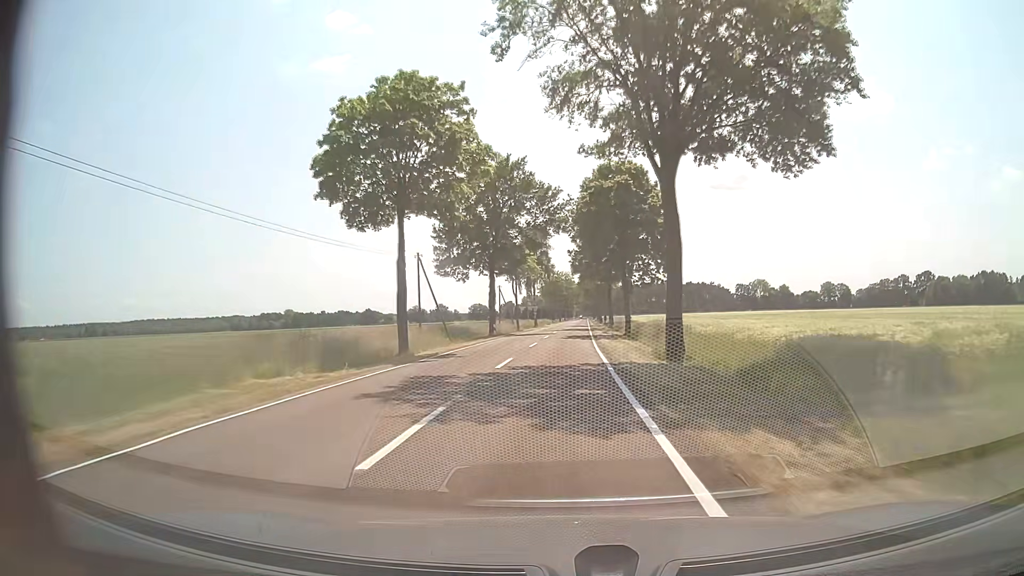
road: tertiary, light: Day
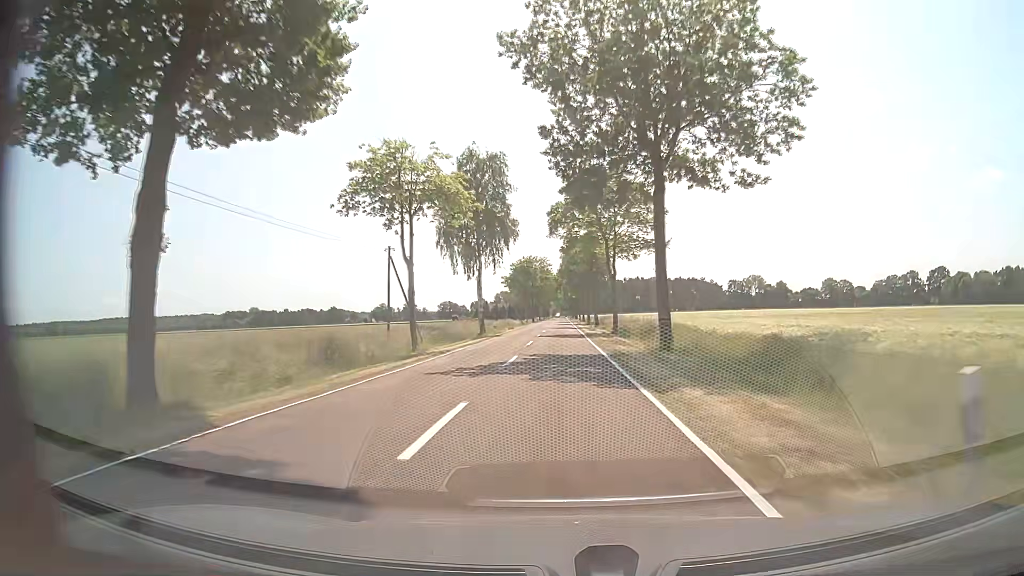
(+0.9, +46.5) m; +2°
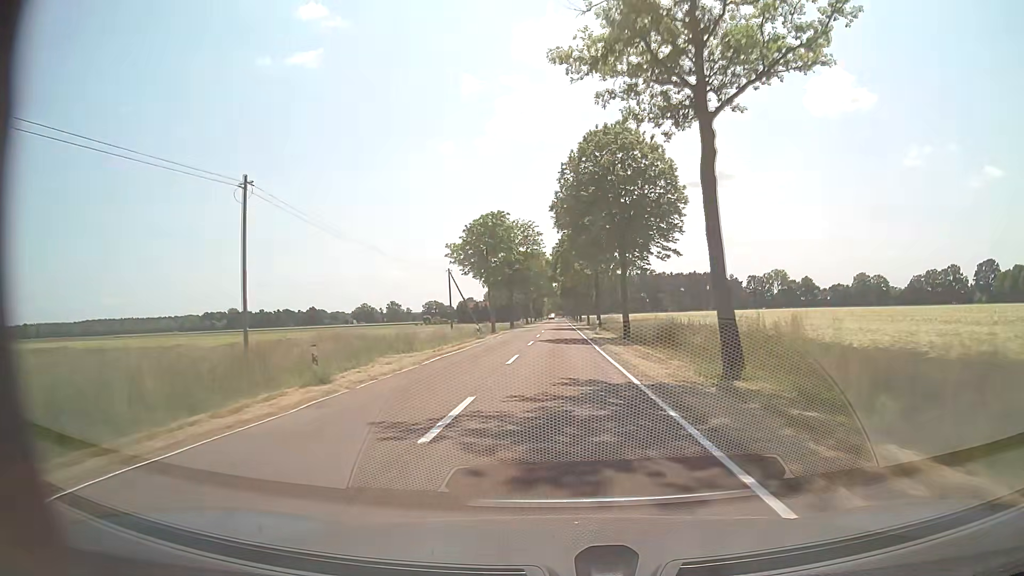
(+0.6, +58.2) m; +1°
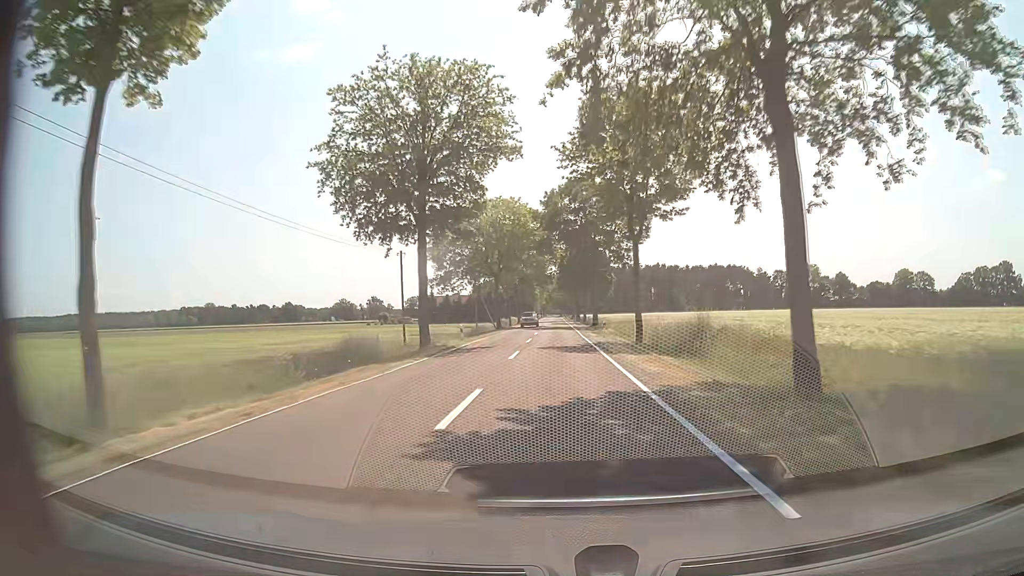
(-0.1, +58.4) m; 0°
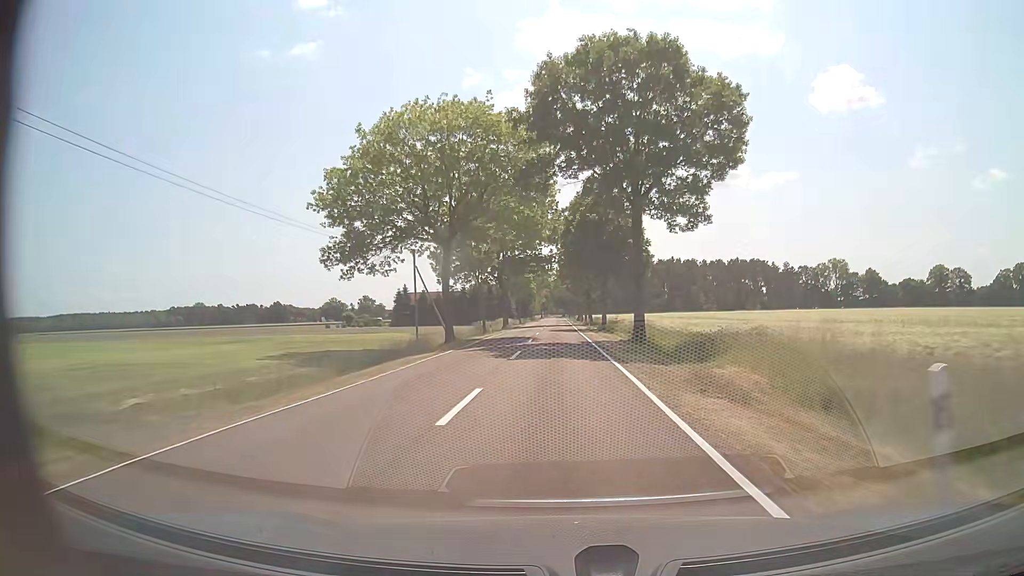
(+0.1, +35.0) m; 0°
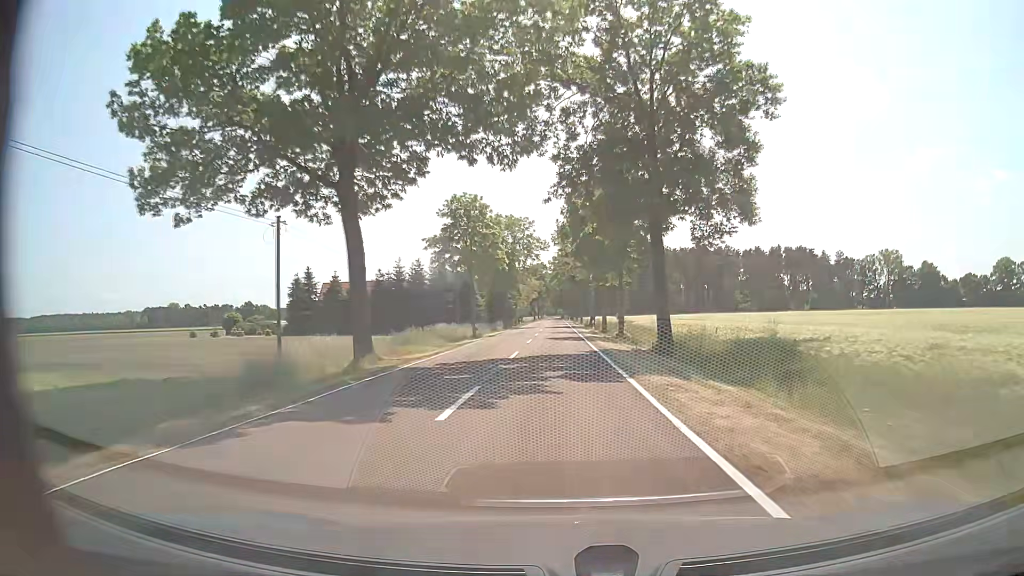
(0.0, +58.4) m; 0°
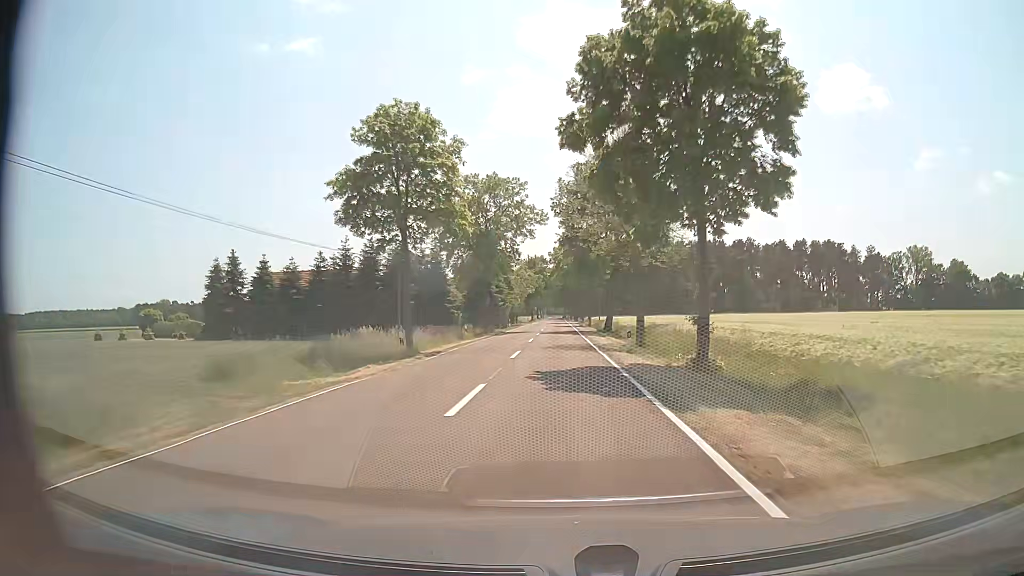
(+0.1, +23.3) m; 0°
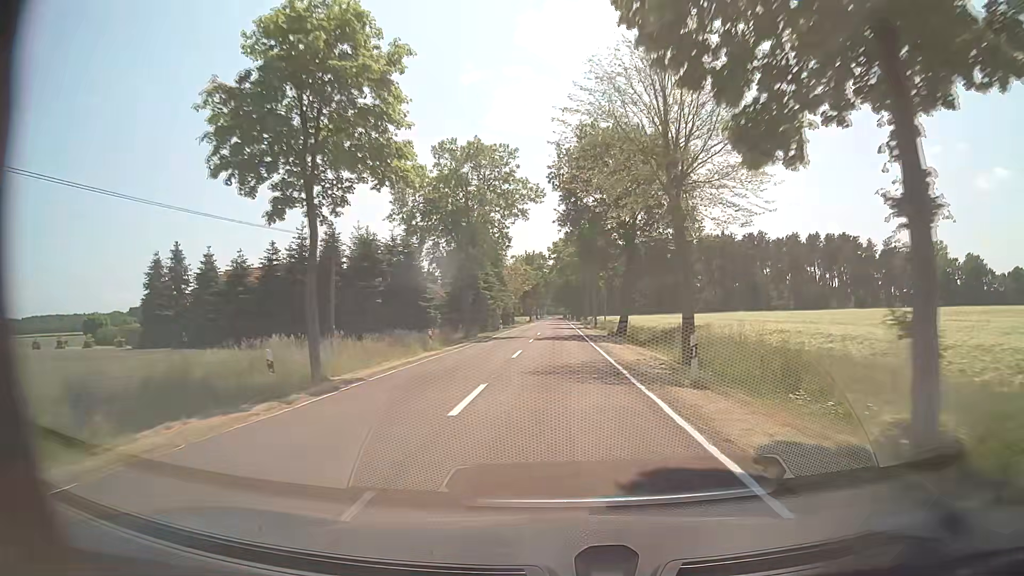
(0.0, +11.7) m; 0°
(0, +10) (0, +20) (0, +30) (0, +40) (0, +50) (0, +60) (0, +70) (0, +80) (0, +90) (0, +100) m
